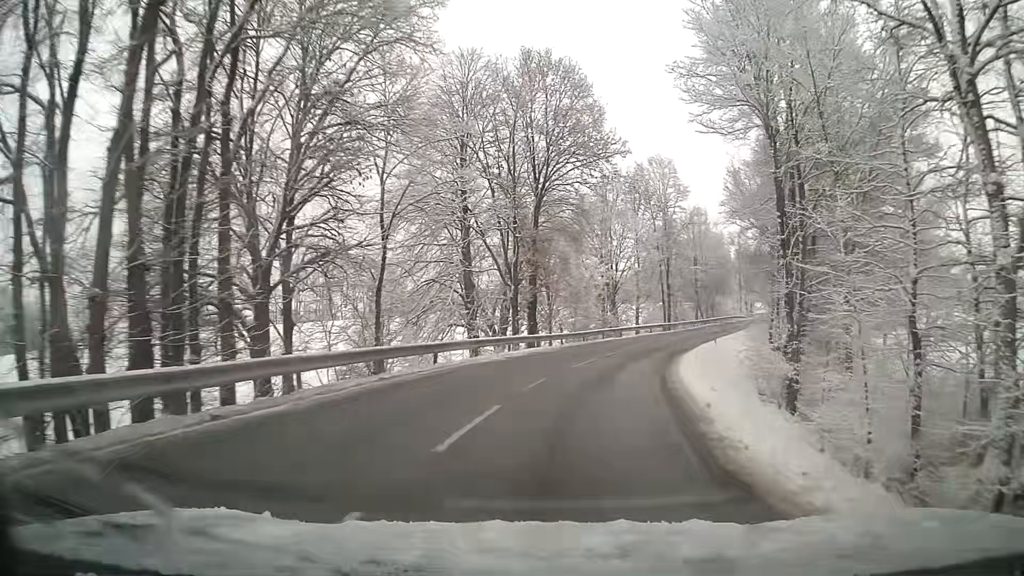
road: tertiary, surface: asphalt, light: Day
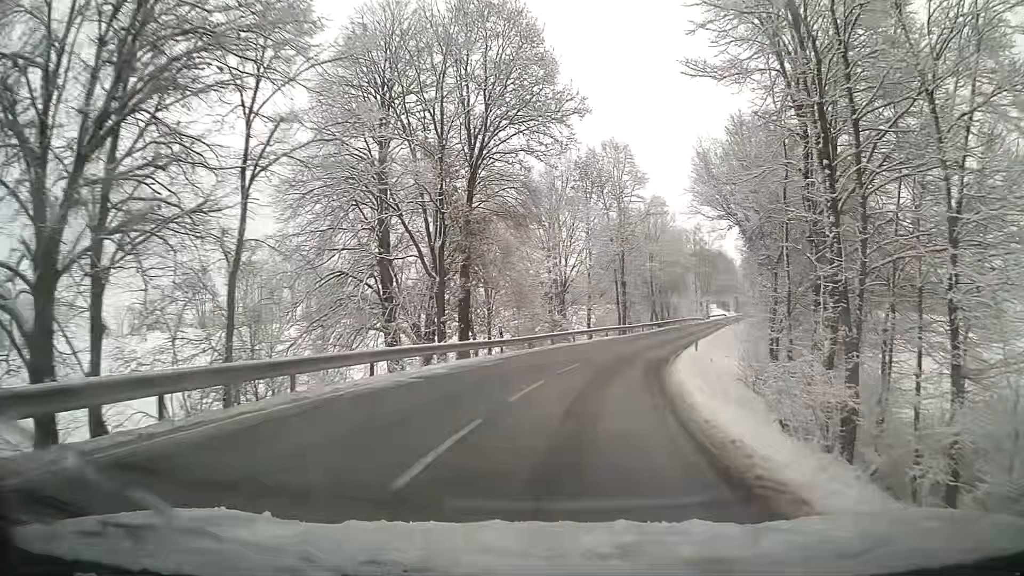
(+0.5, +7.8) m; +6°
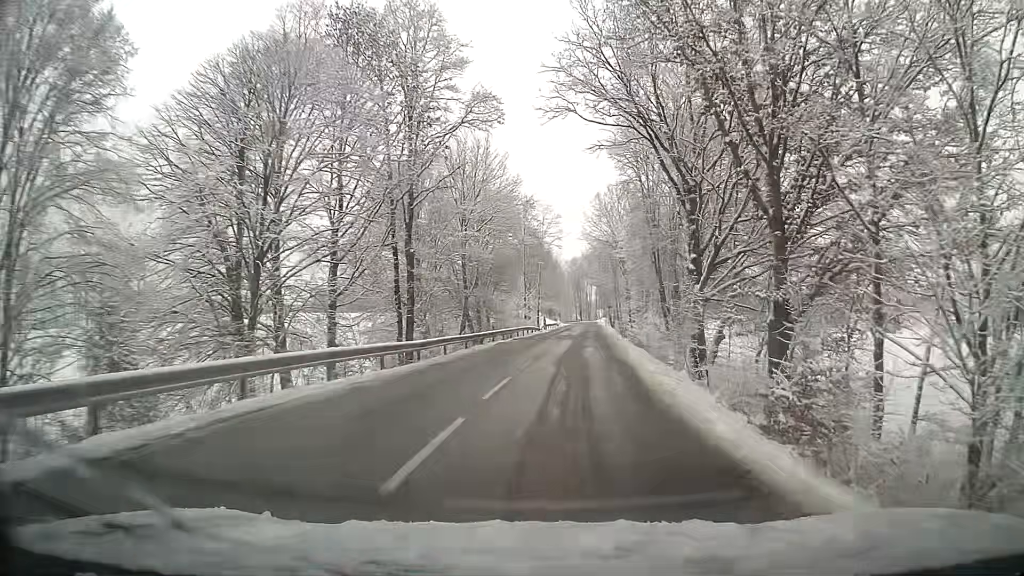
(+4.6, +31.7) m; +15°
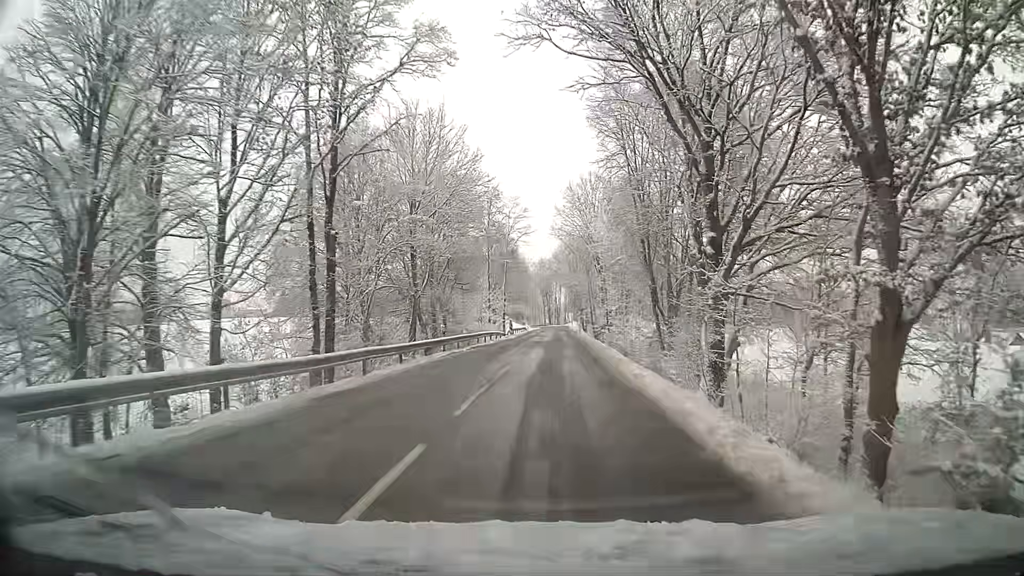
(+0.2, +8.2) m; +2°
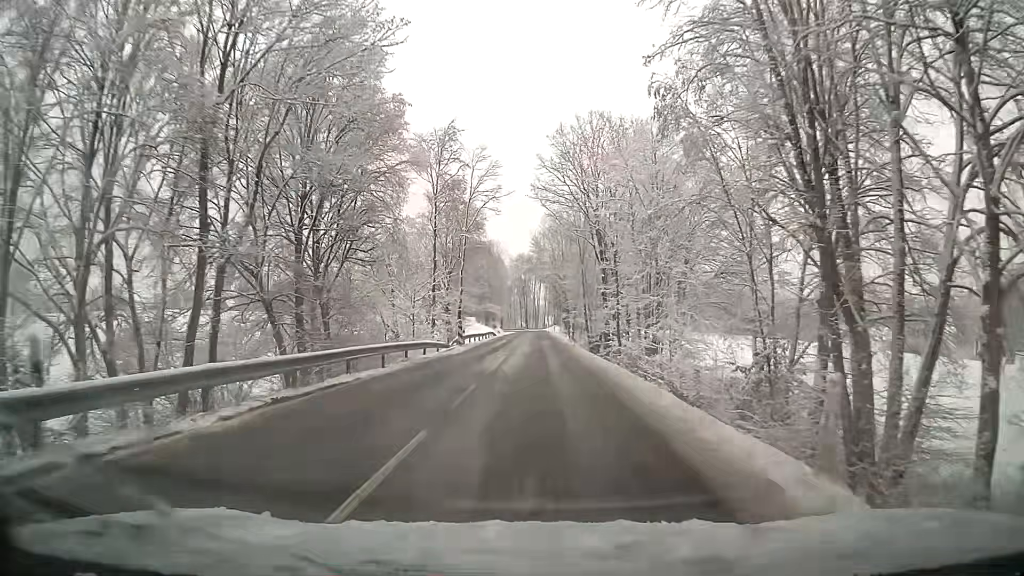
(+0.6, +24.9) m; +2°
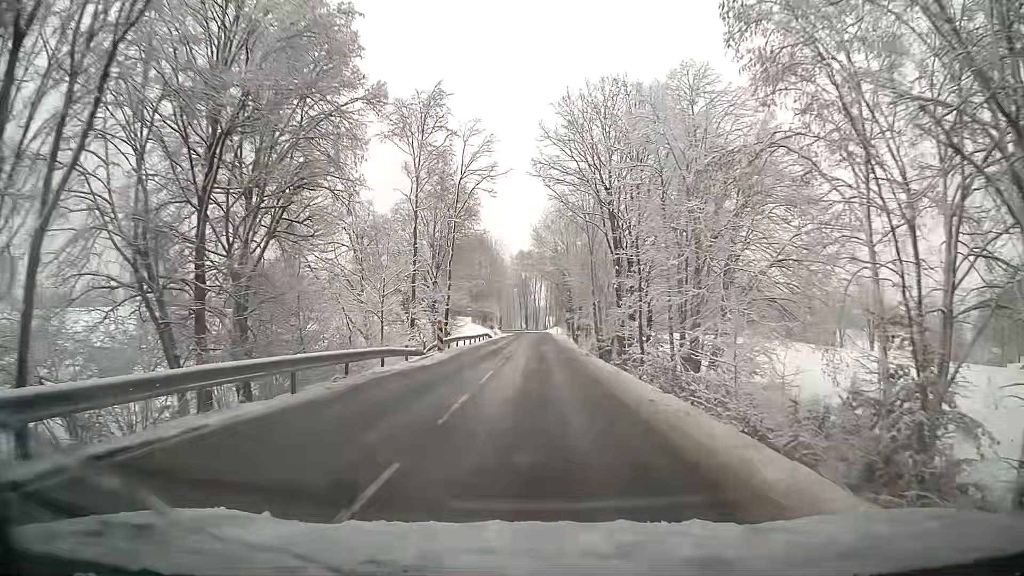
(0.0, +8.3) m; 0°
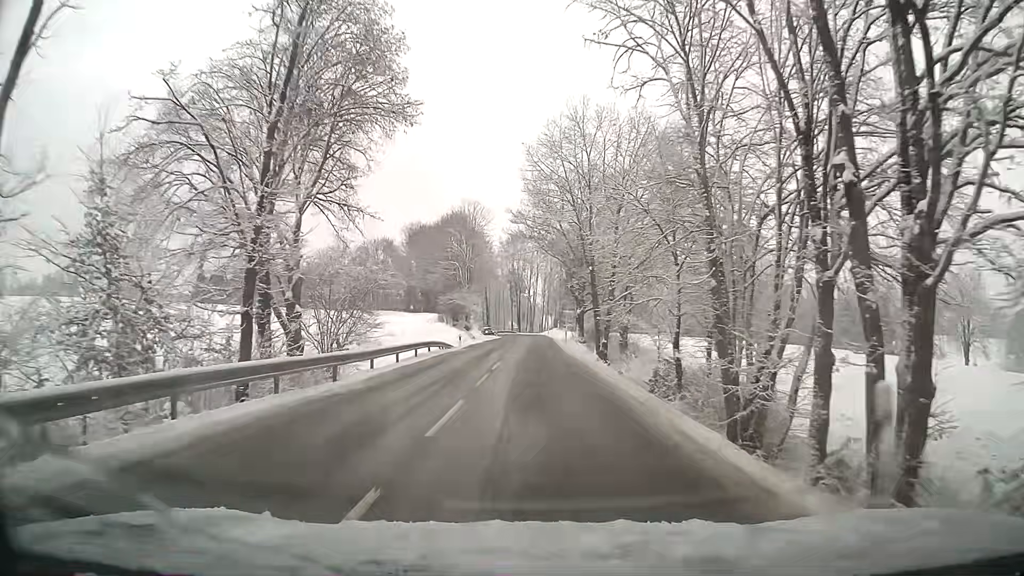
(+0.2, +33.1) m; +1°
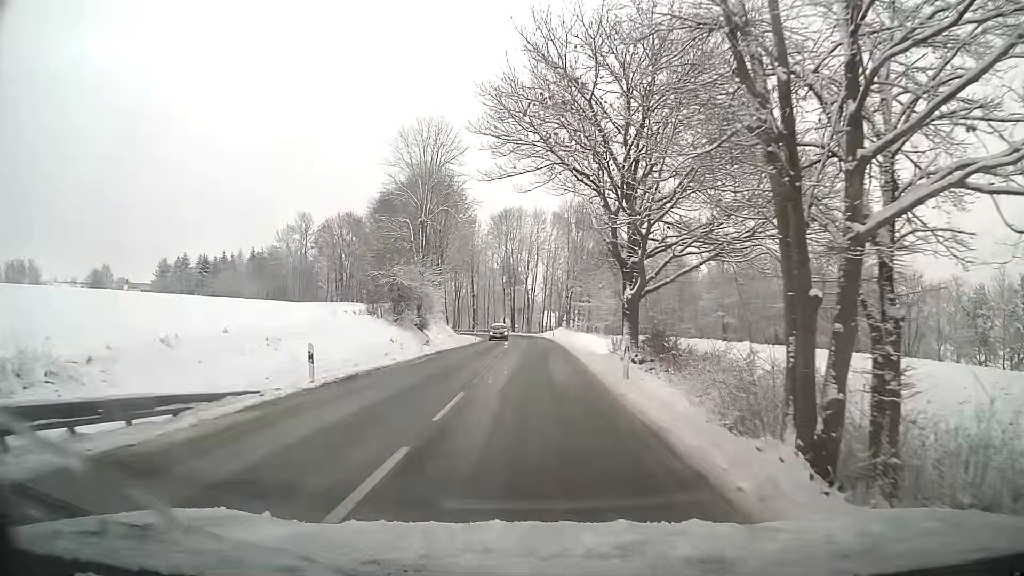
(0.0, +31.6) m; 0°
(0, +10) (0, +20) (0, +30) (0, +40) (0, +50) (0, +60) (-1, +70) (-3, +80) (-5, +90) (-7, +99) m
